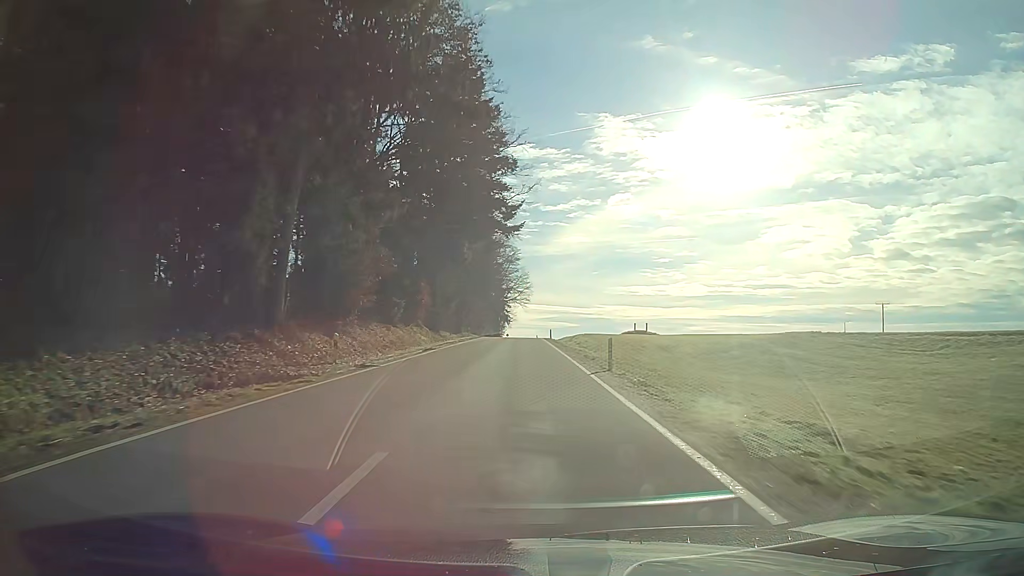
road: tertiary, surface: asphalt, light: Day
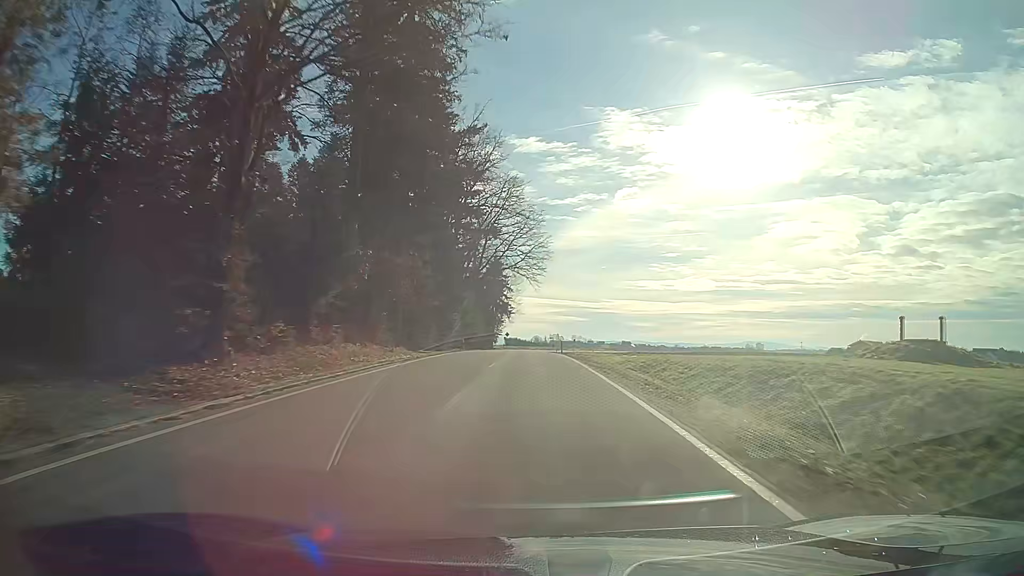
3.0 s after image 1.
(-0.7, +64.7) m; 0°
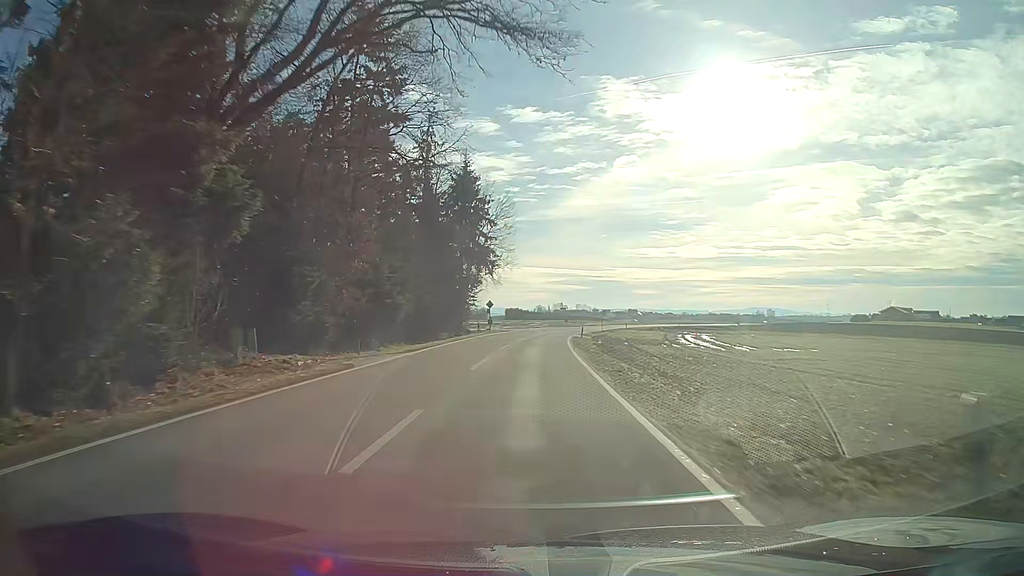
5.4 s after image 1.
(+0.1, +50.6) m; 0°
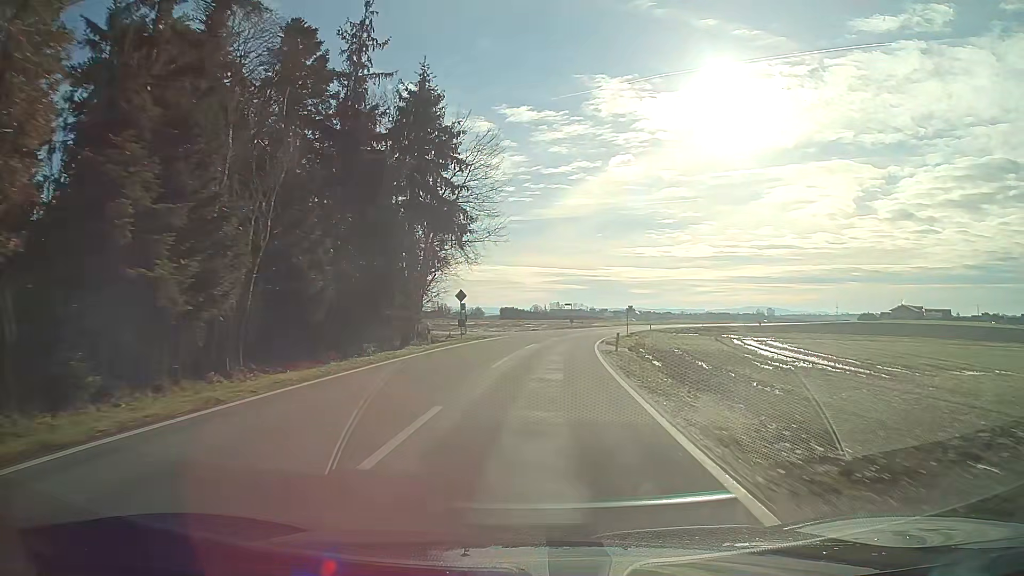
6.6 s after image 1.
(+0.1, +23.7) m; +1°
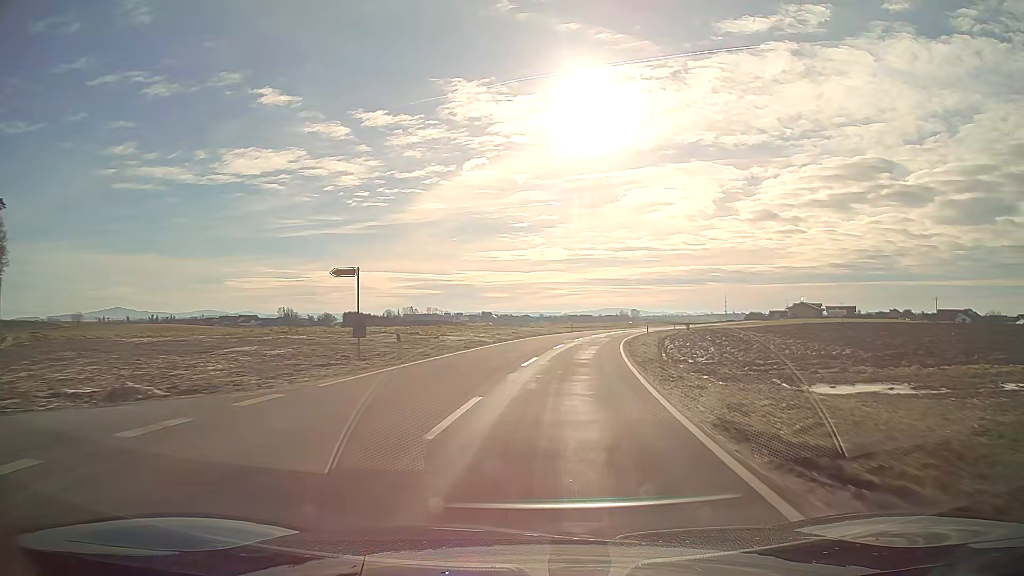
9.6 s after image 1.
(+5.6, +57.3) m; +13°
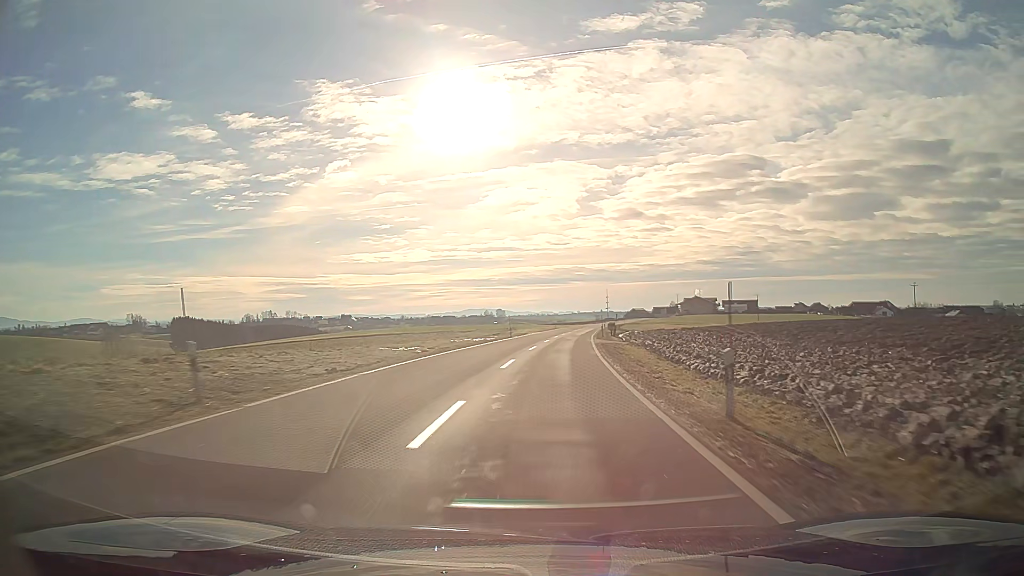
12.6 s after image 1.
(+6.5, +59.7) m; +11°
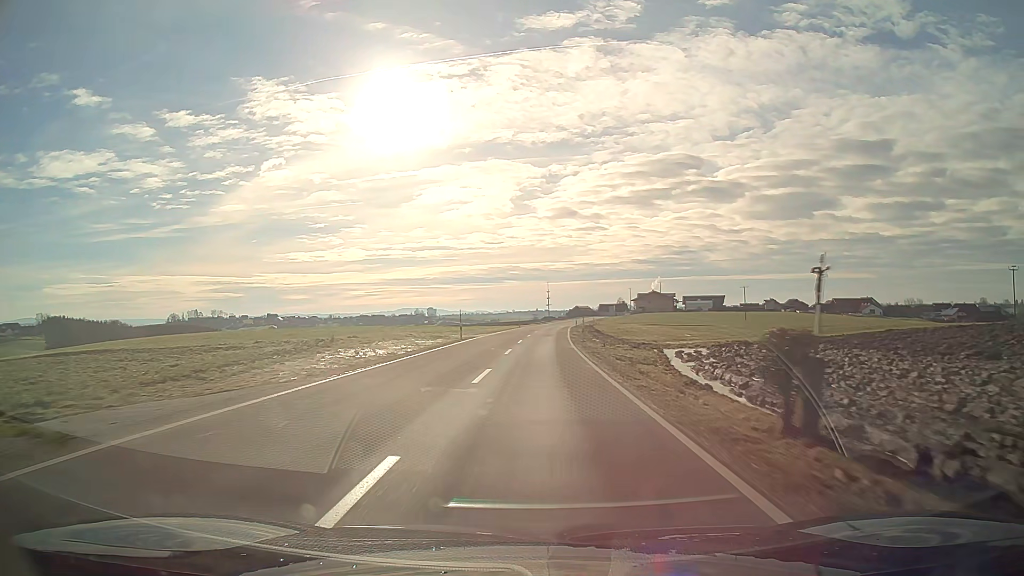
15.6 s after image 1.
(+3.5, +64.2) m; +5°
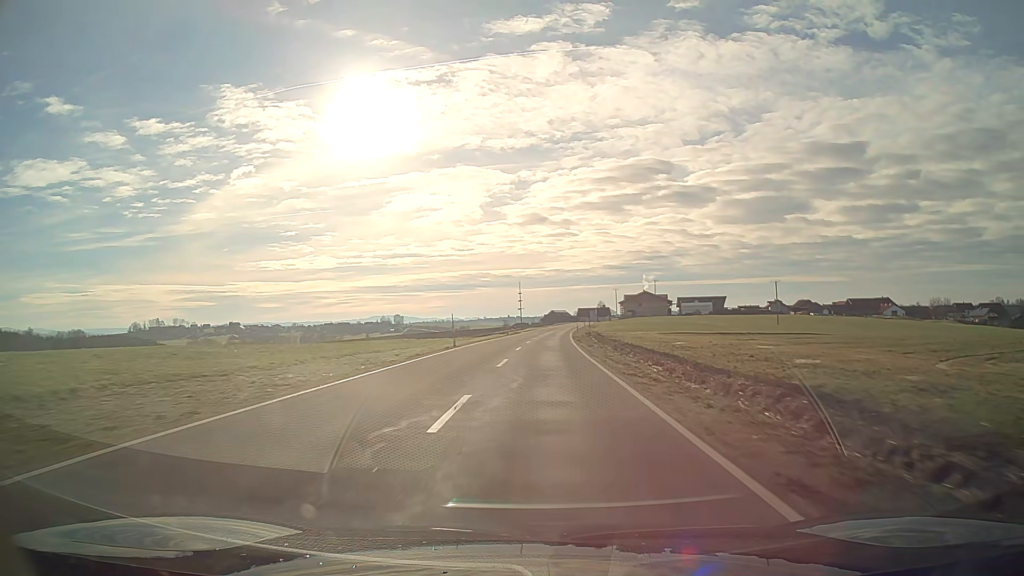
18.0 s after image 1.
(+1.0, +54.1) m; +2°
